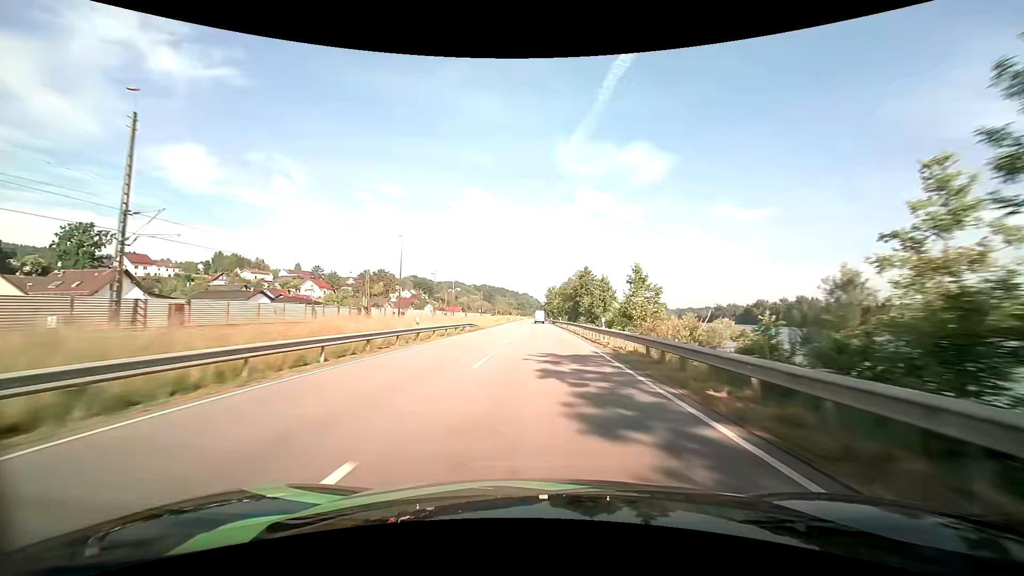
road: primary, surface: asphalt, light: Day
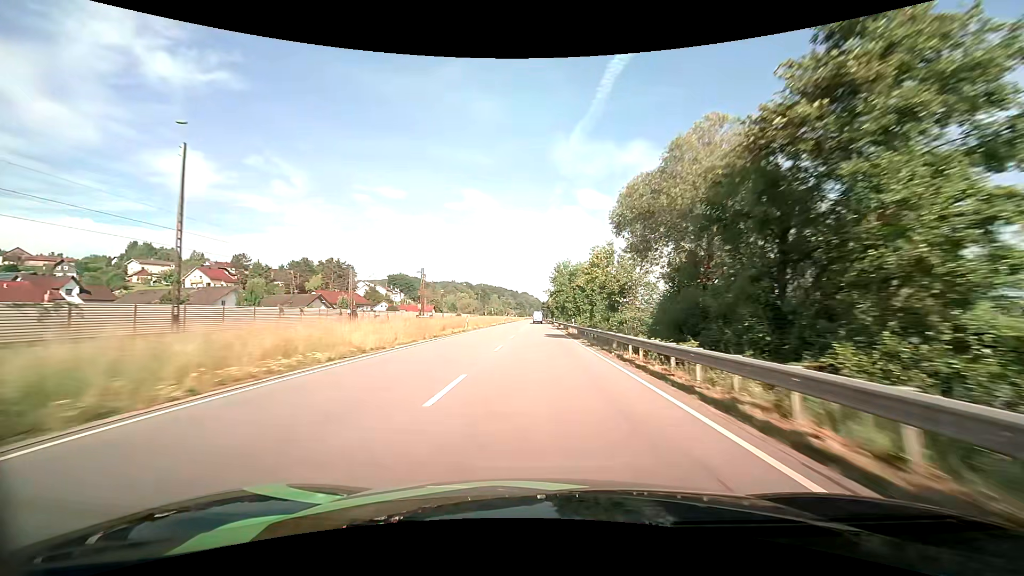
(0.0, +77.7) m; 0°
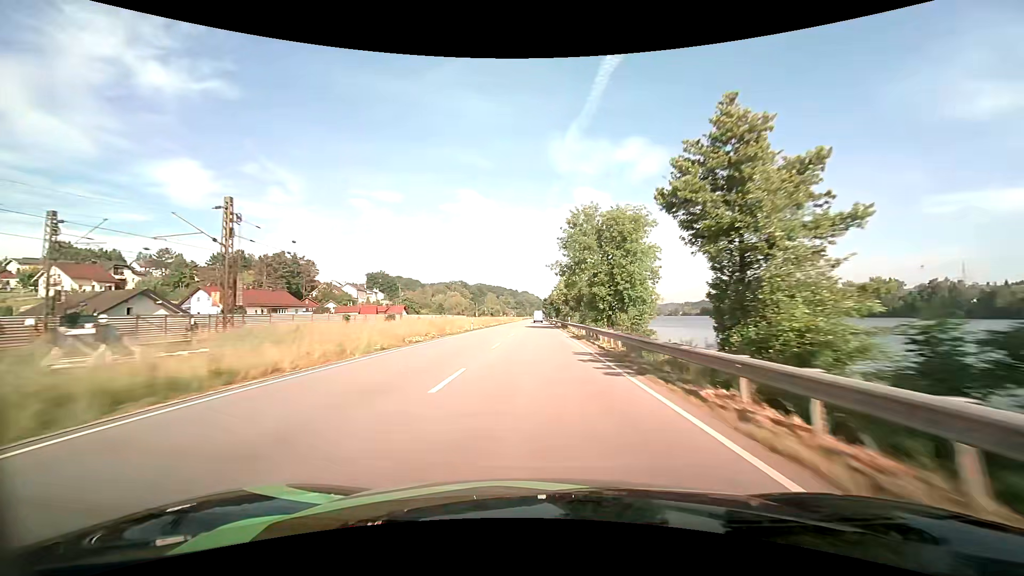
(+0.2, +47.0) m; 0°
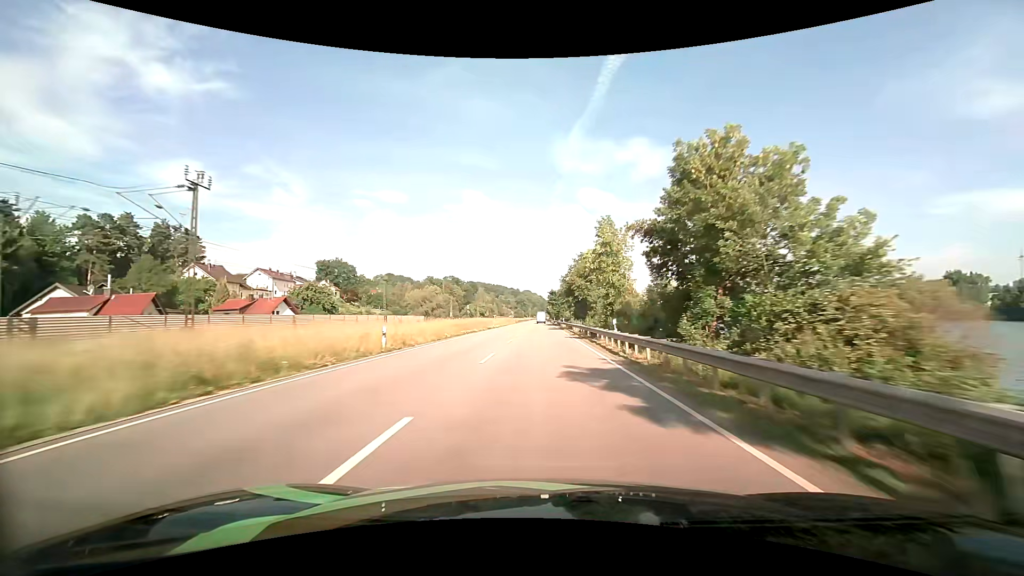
(-0.6, +78.6) m; 0°
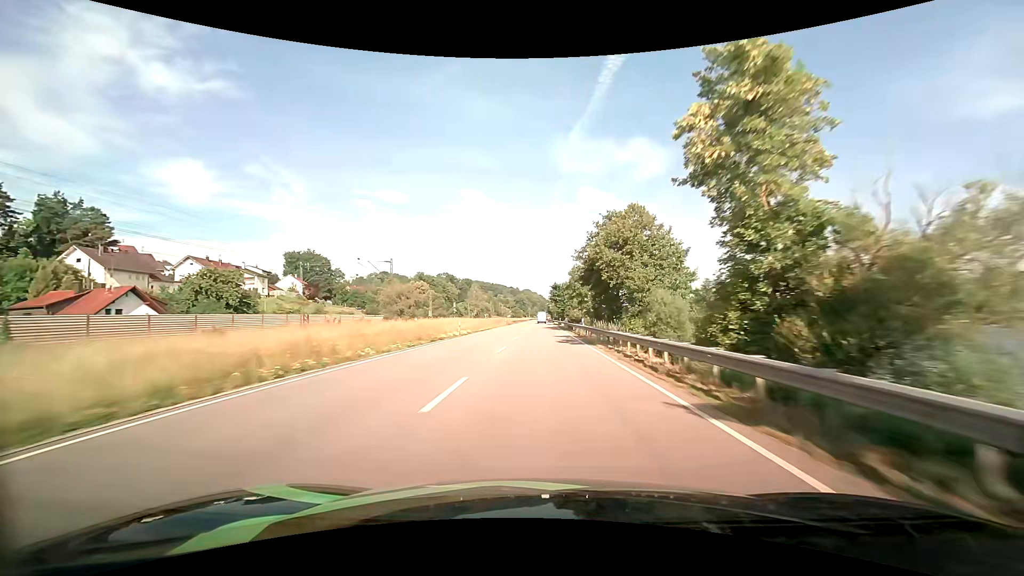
(-0.1, +31.9) m; 0°
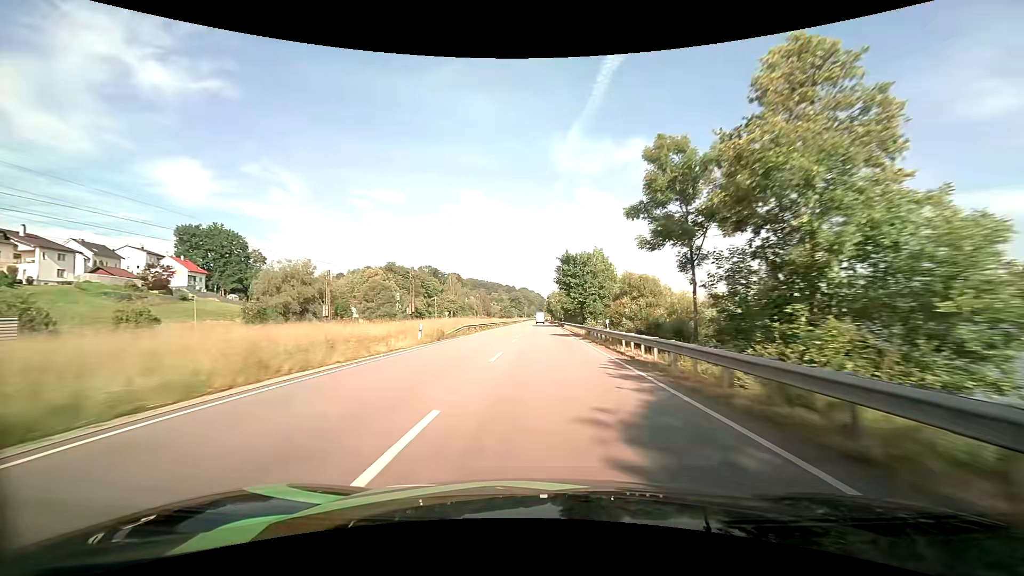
(-0.1, +64.4) m; 0°
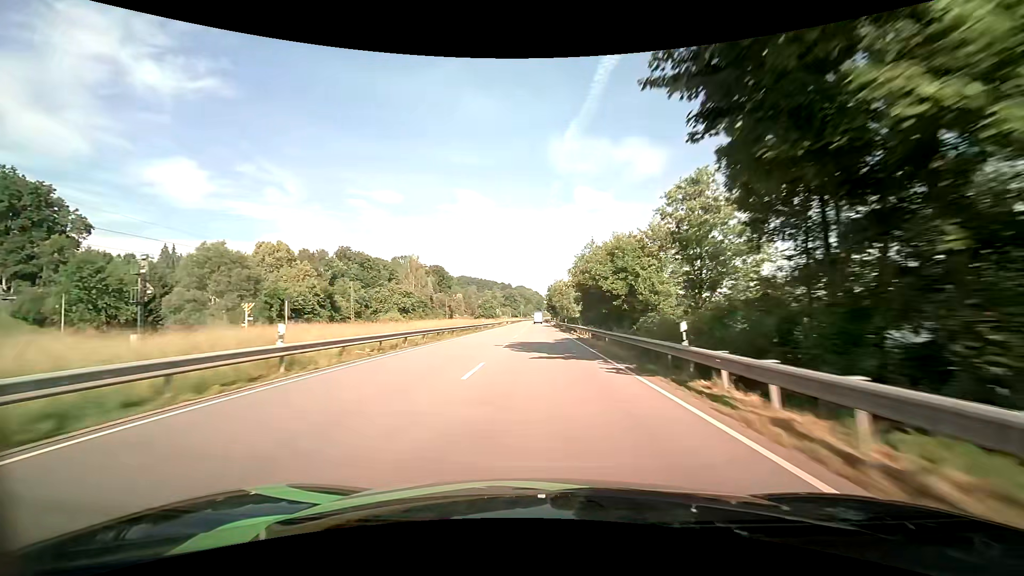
(+0.2, +64.7) m; 0°
(0, +10) (0, +20) (0, +30) (0, +40) (0, +50) (0, +60) (0, +70) (0, +80) (0, +90) (0, +100) m
